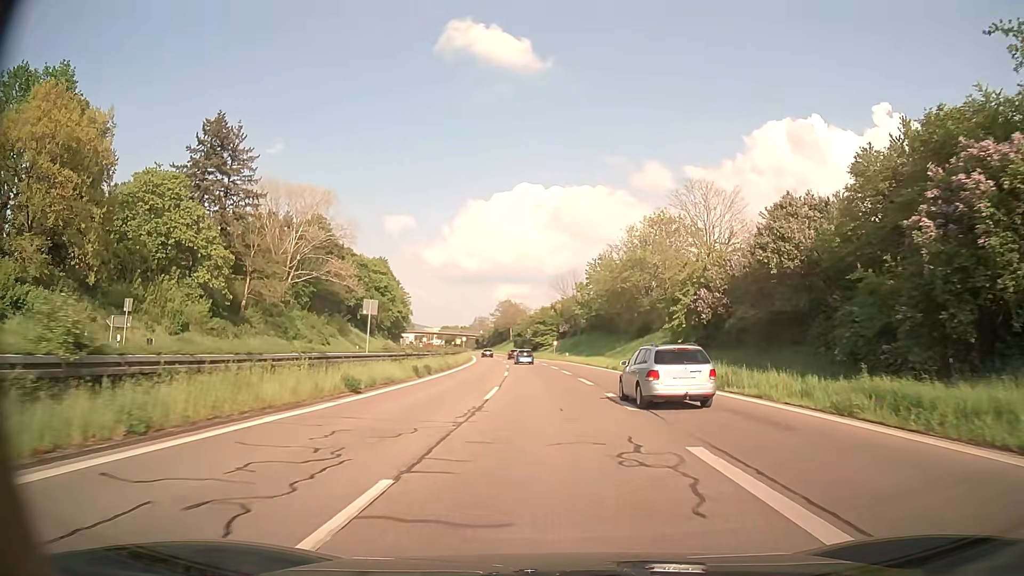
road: trunk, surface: asphalt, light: Day
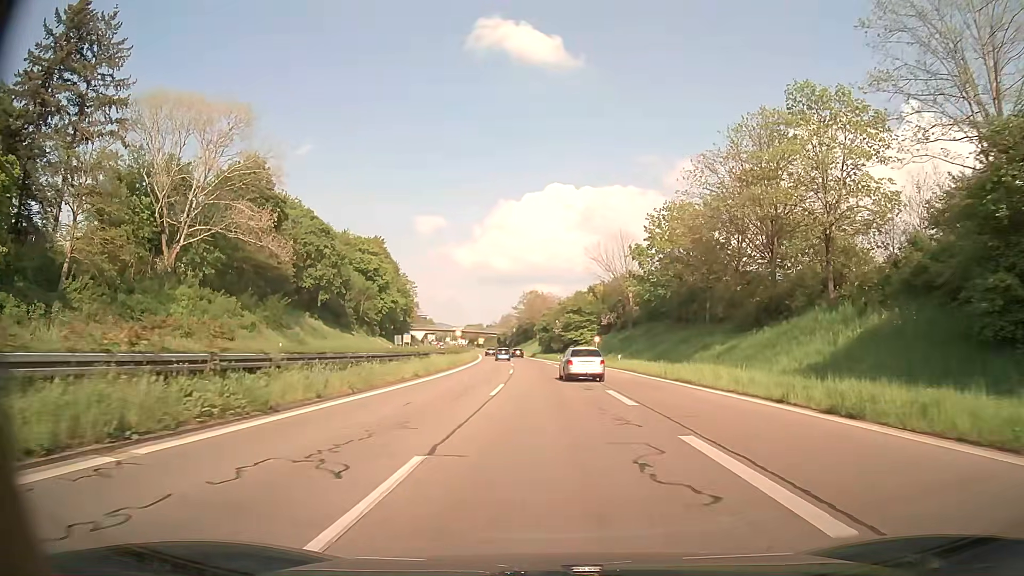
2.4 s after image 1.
(-0.8, +34.5) m; -3°
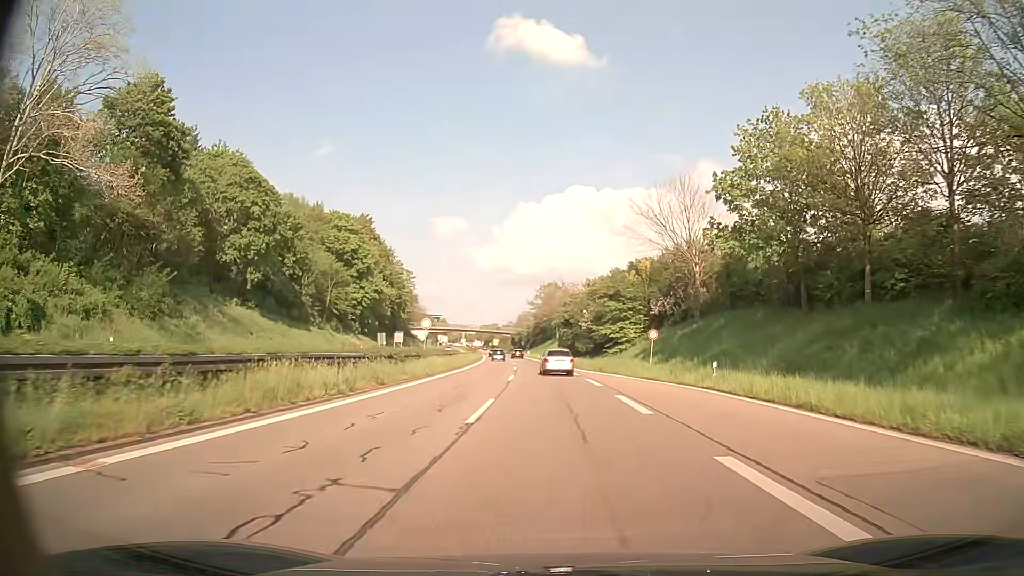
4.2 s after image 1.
(-0.4, +25.9) m; -2°
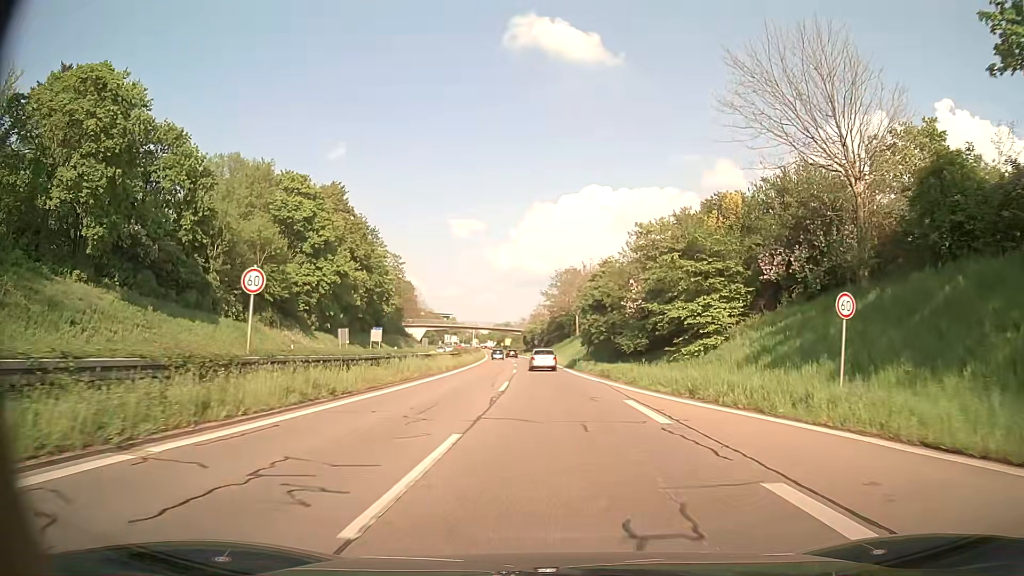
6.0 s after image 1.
(-0.3, +25.8) m; -1°
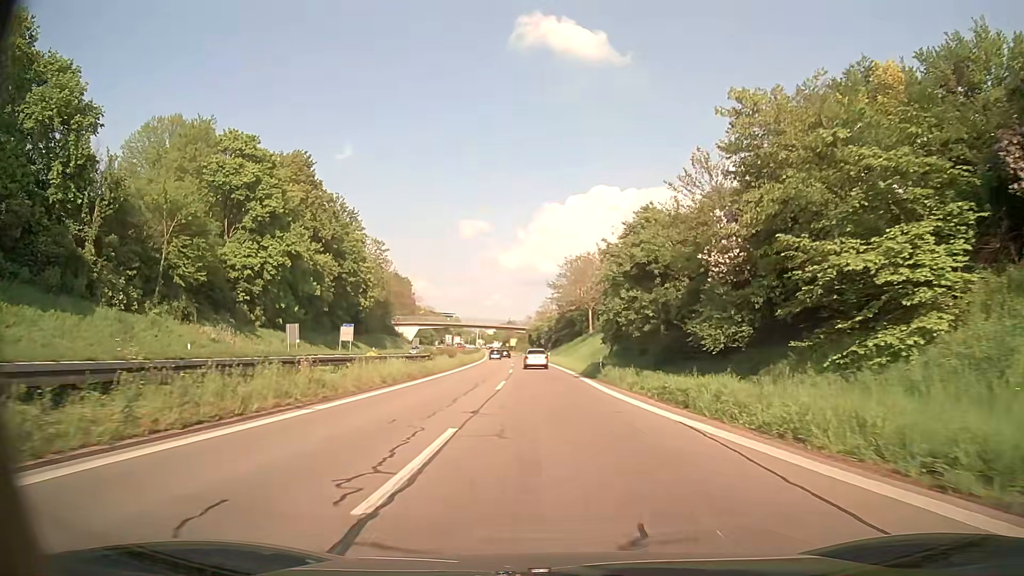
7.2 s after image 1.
(-0.1, +17.4) m; 0°
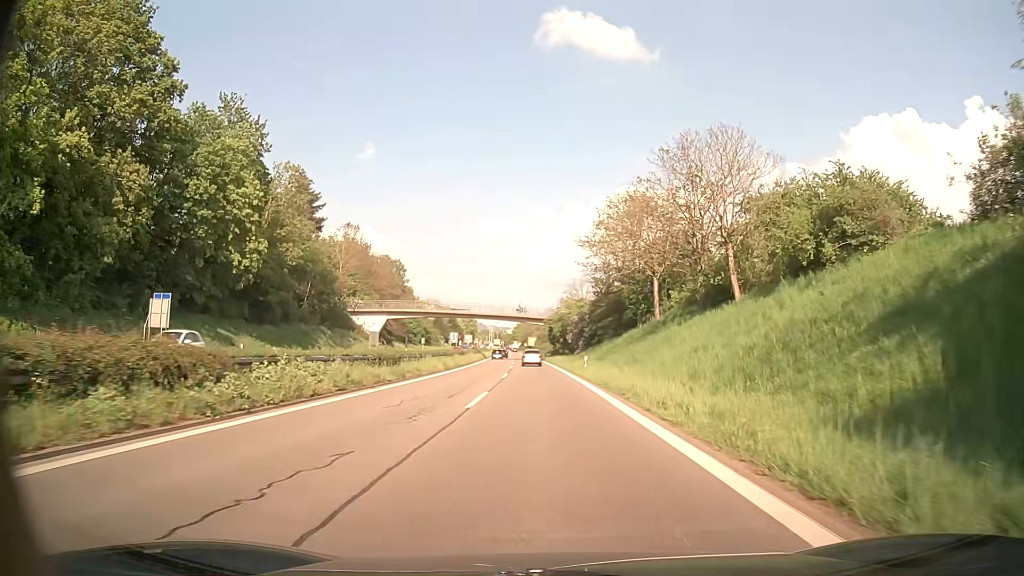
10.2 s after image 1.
(-1.0, +43.6) m; -3°
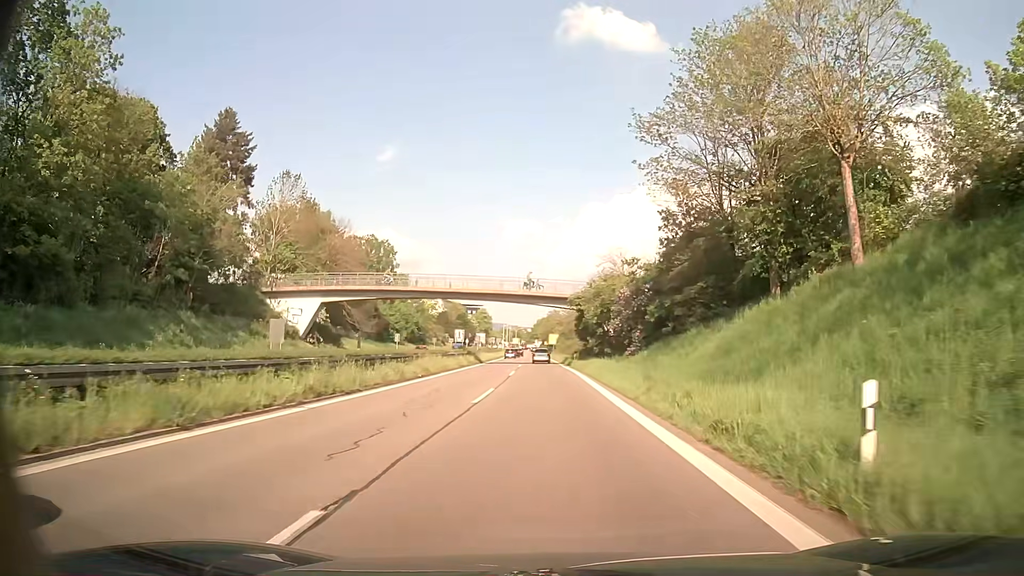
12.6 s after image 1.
(-0.3, +34.5) m; -2°
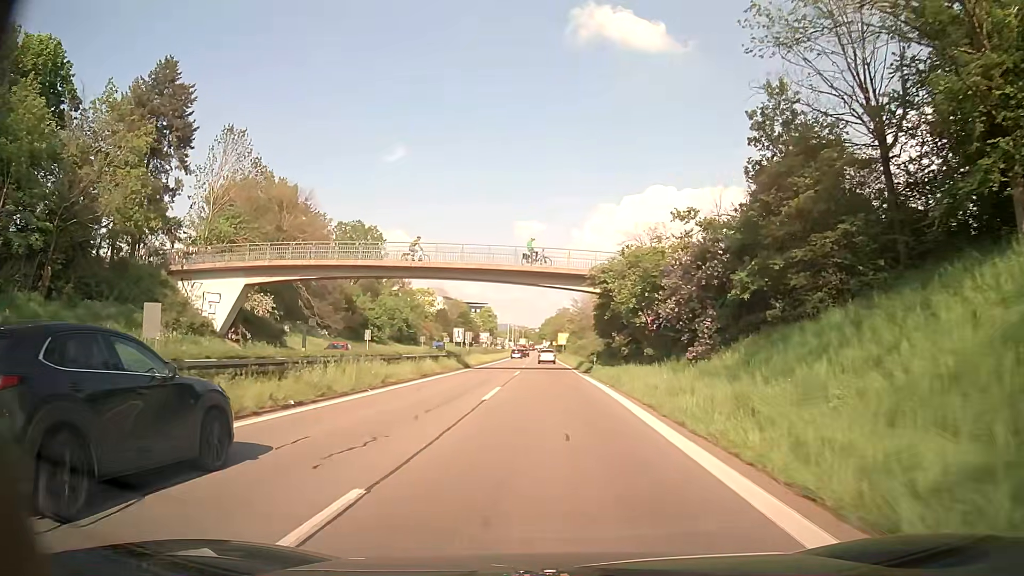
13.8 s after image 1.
(-0.1, +17.0) m; 0°
(0, +10) (0, +20) (0, +30) (0, +40) (0, +50) (-1, +60) (-1, +70) (-1, +80) (-1, +90) (-1, +100) m
